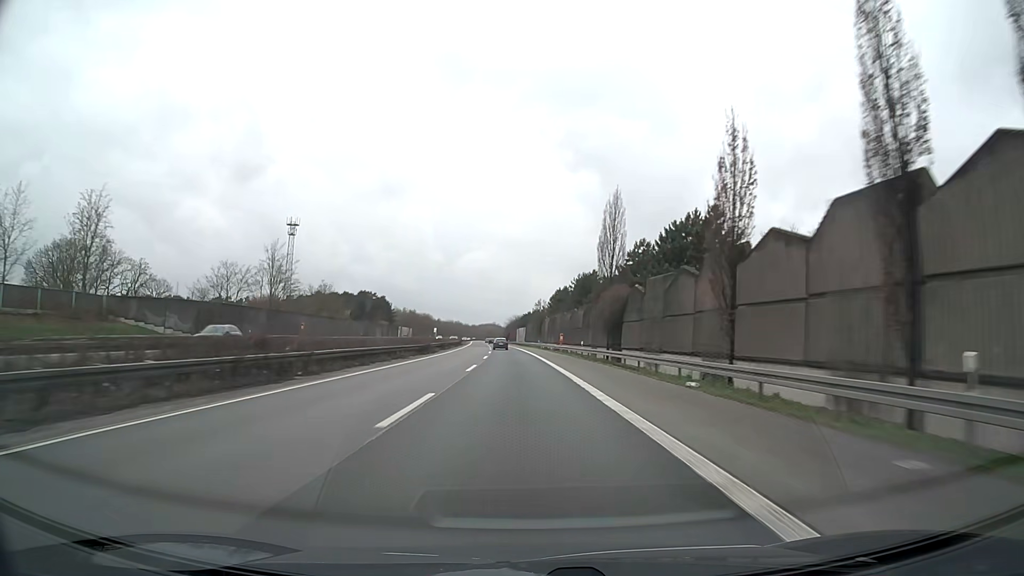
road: motorway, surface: asphalt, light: Day
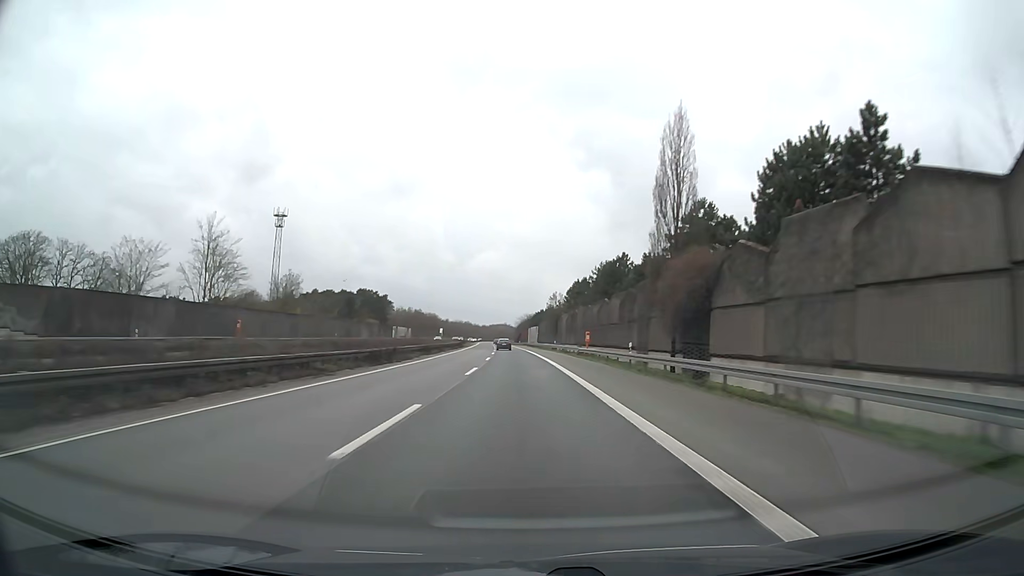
(-0.1, +20.7) m; -1°
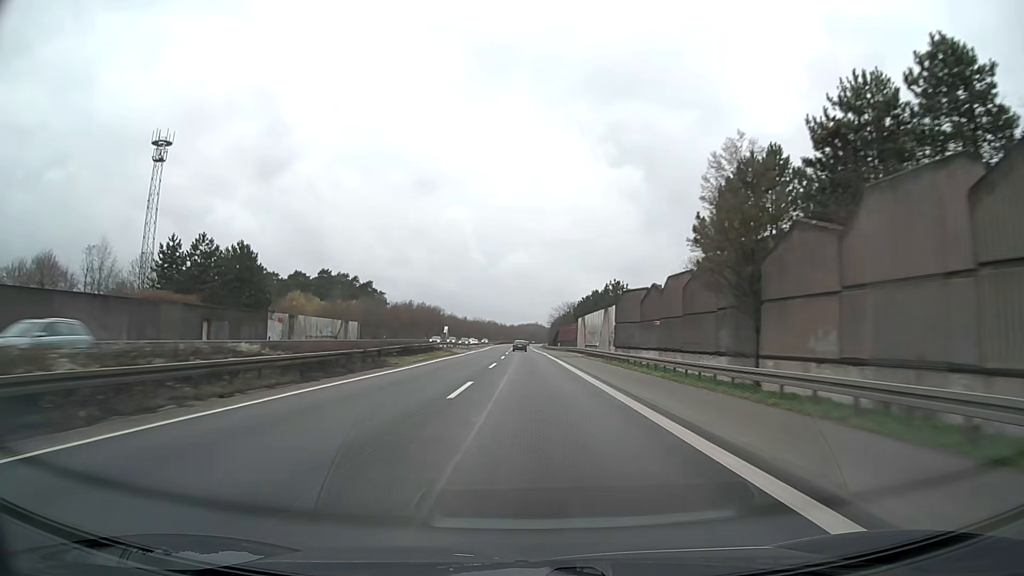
(-2.4, +82.6) m; -3°
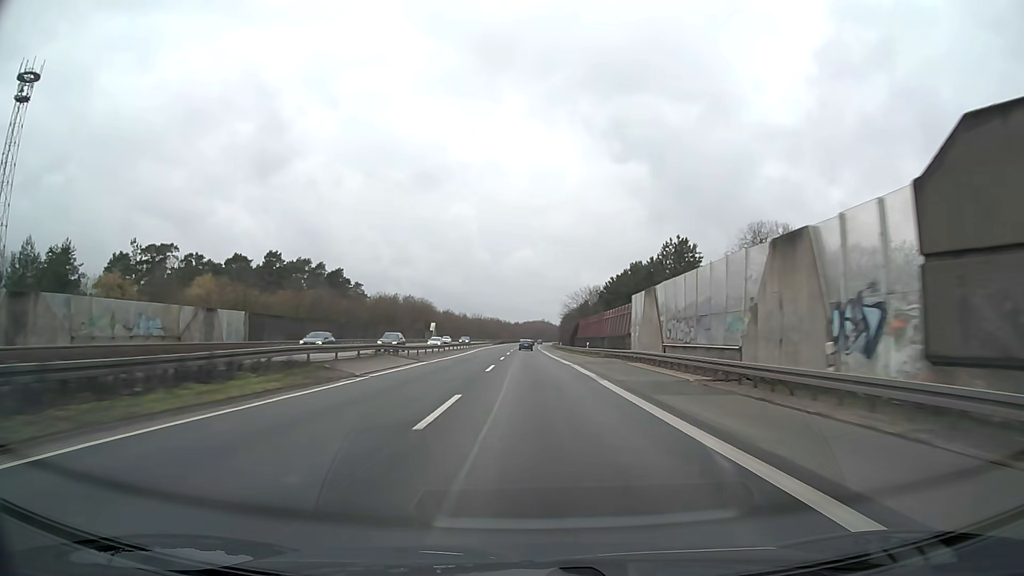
(-0.1, +41.3) m; 0°
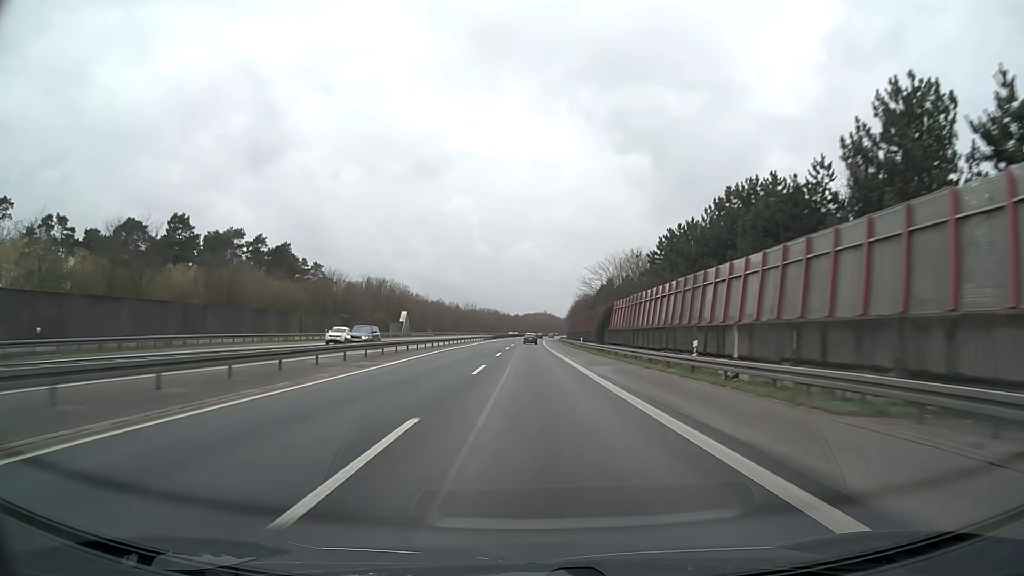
(-0.1, +41.3) m; 0°
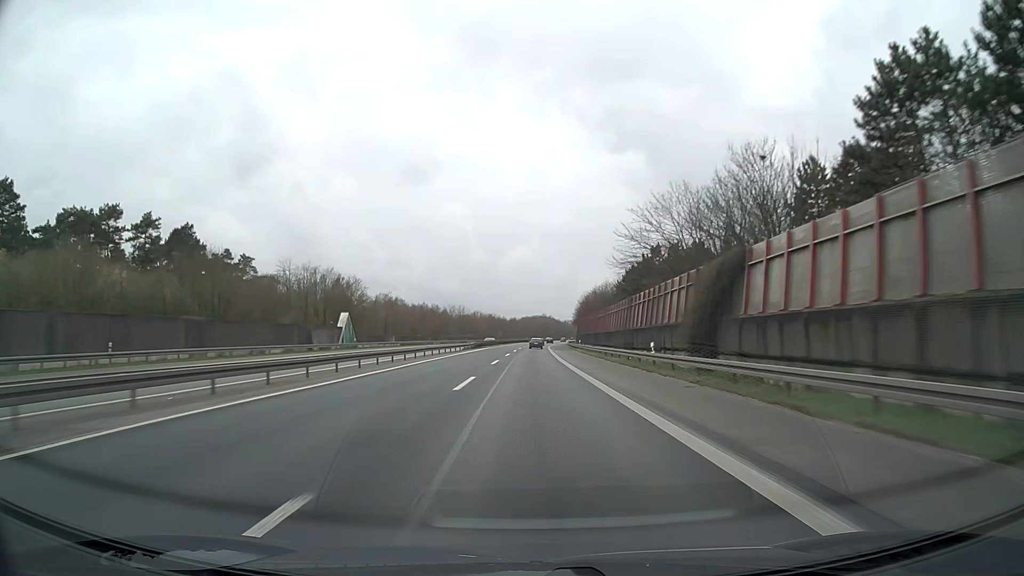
(-0.1, +41.4) m; 0°
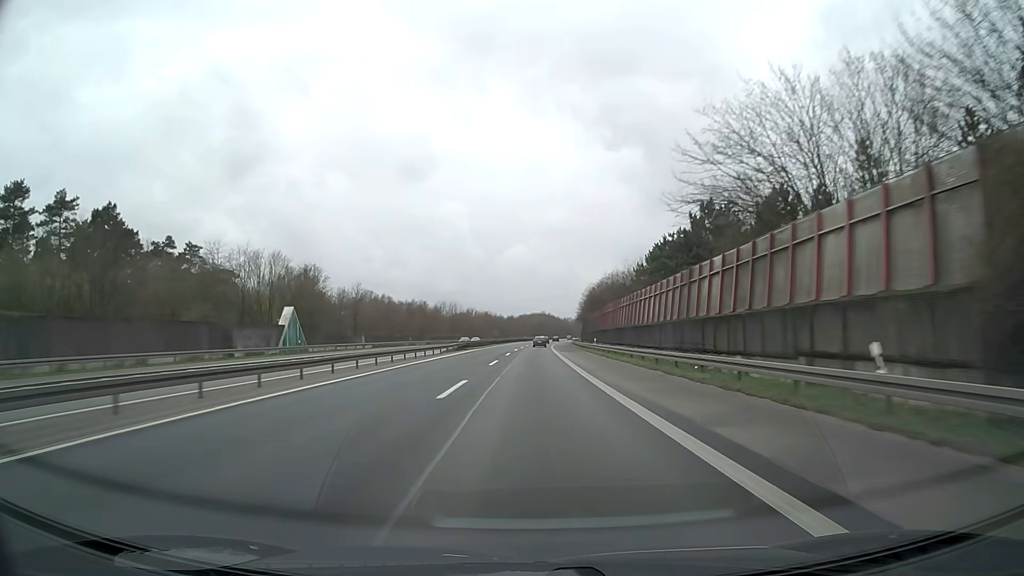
(0.0, +20.7) m; 0°
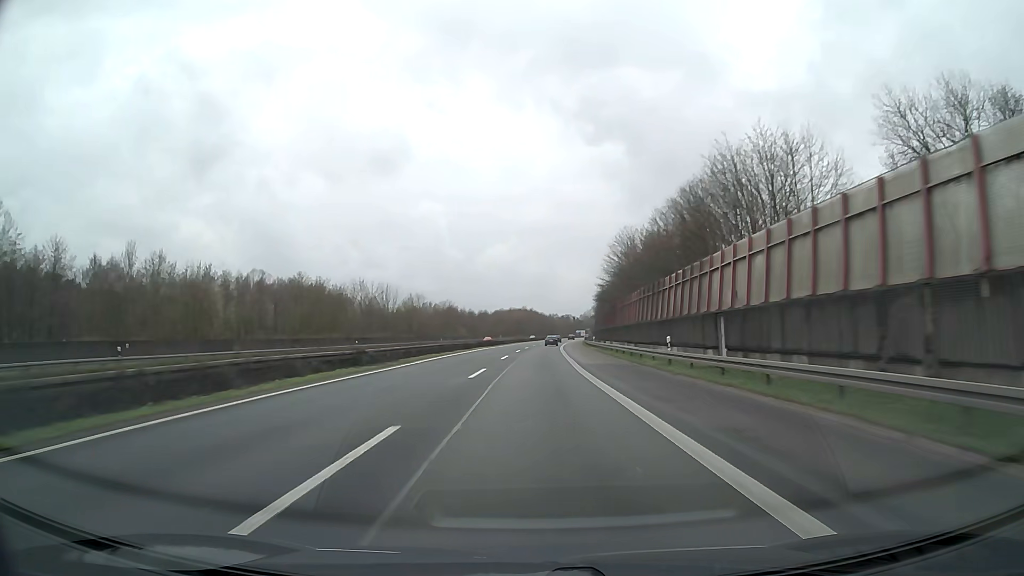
(+0.9, +82.6) m; +2°
(0, +10) (0, +20) (0, +30) (0, +40) (+1, +50) (+1, +60) (+1, +70) (+2, +80) (+2, +90) (+3, +100) m
